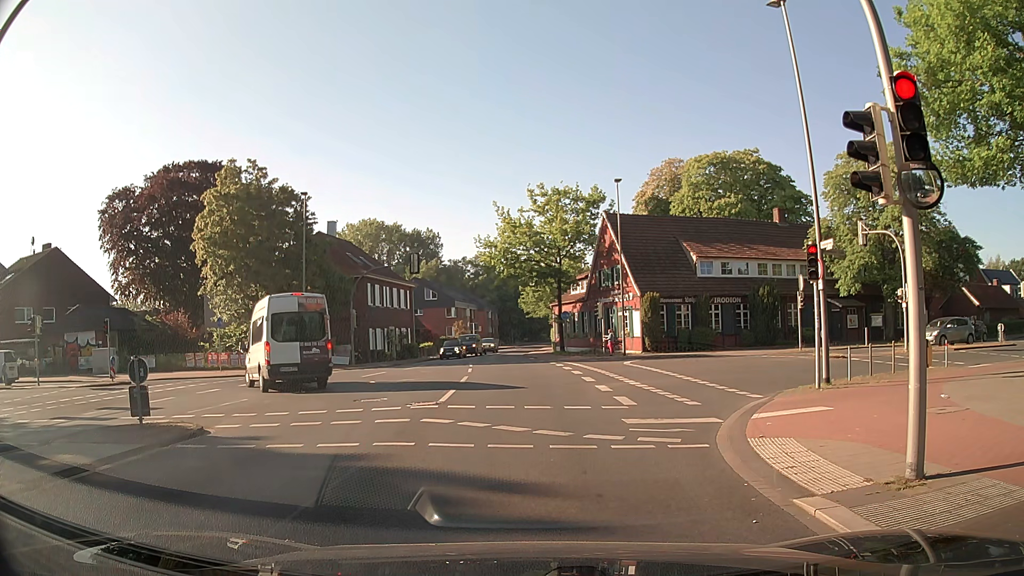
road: secondary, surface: asphalt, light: Day
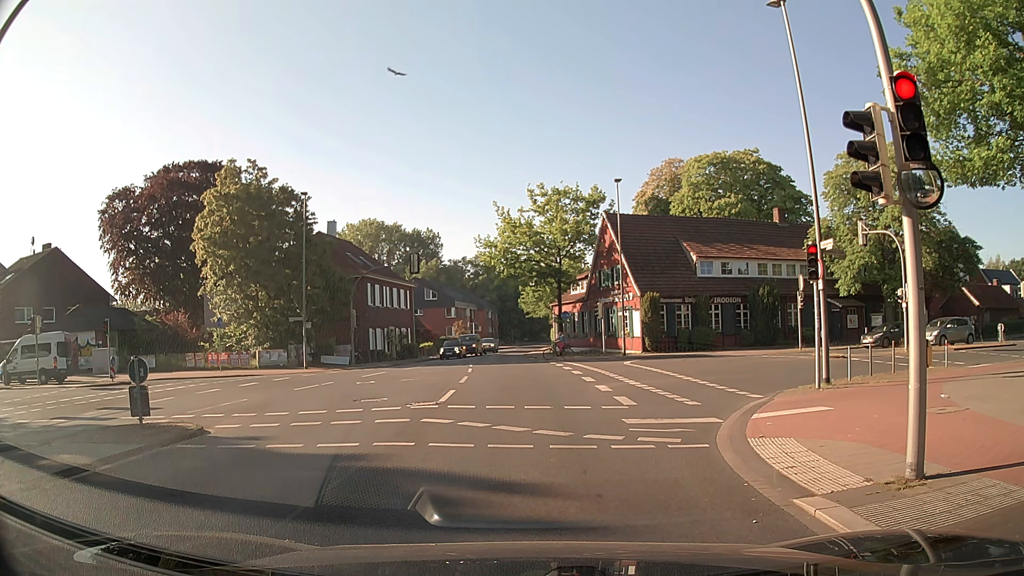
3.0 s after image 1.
(0.0, 0.0) m; 0°
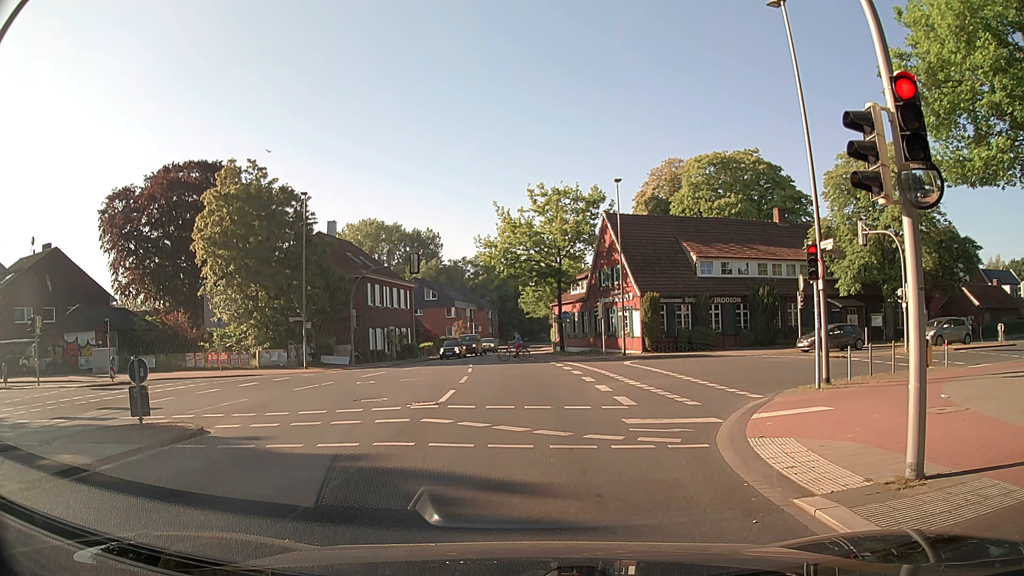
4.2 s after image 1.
(0.0, 0.0) m; 0°
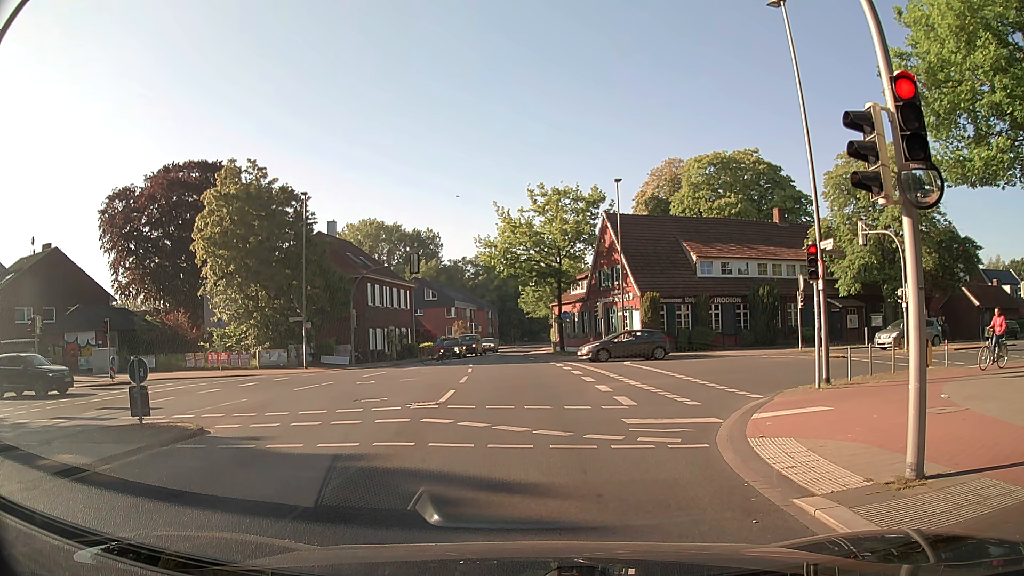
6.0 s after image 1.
(0.0, 0.0) m; 0°
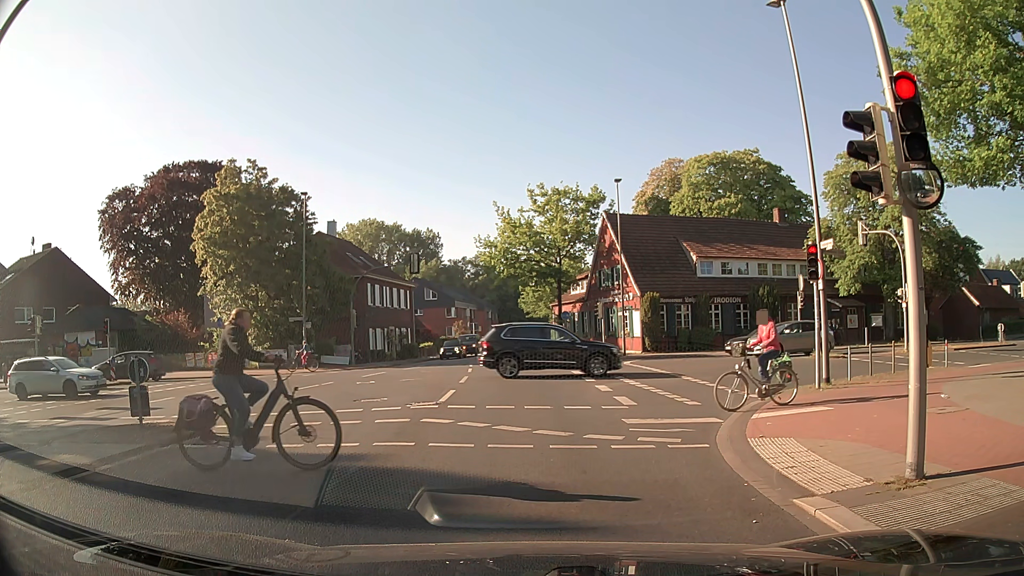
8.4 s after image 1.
(0.0, 0.0) m; 0°
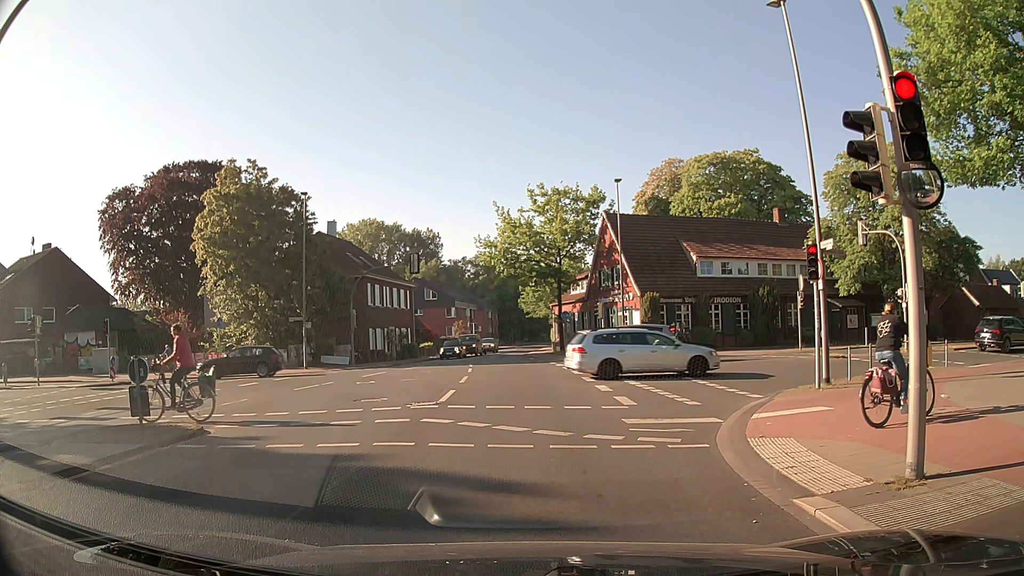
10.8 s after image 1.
(0.0, 0.0) m; 0°
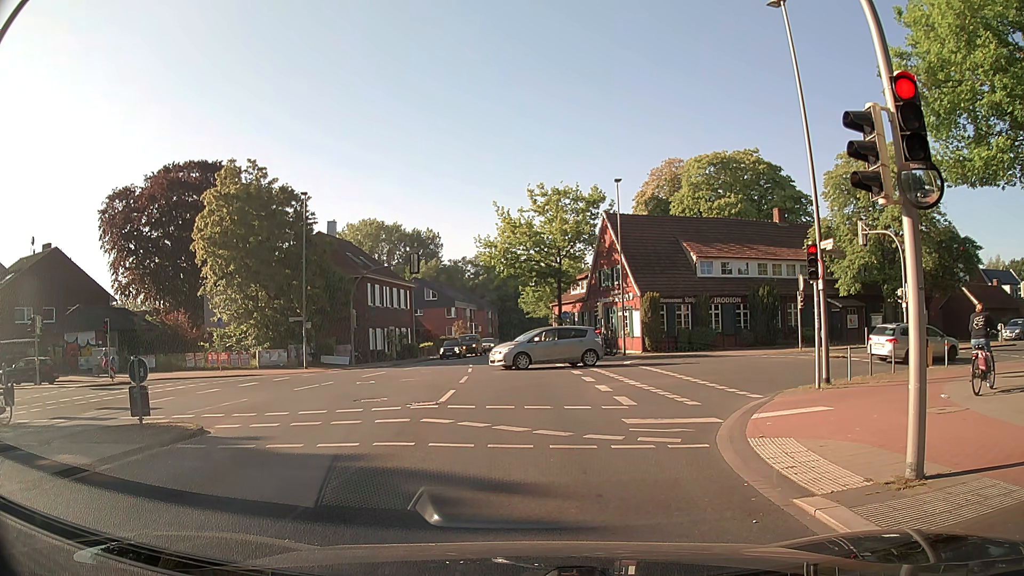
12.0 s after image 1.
(0.0, 0.0) m; 0°
